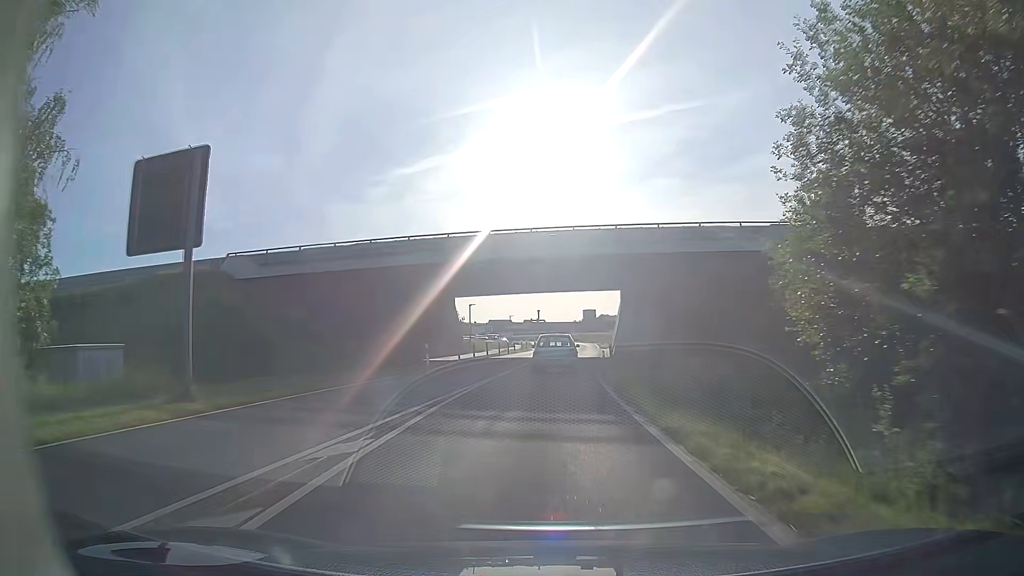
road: secondary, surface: asphalt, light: Day
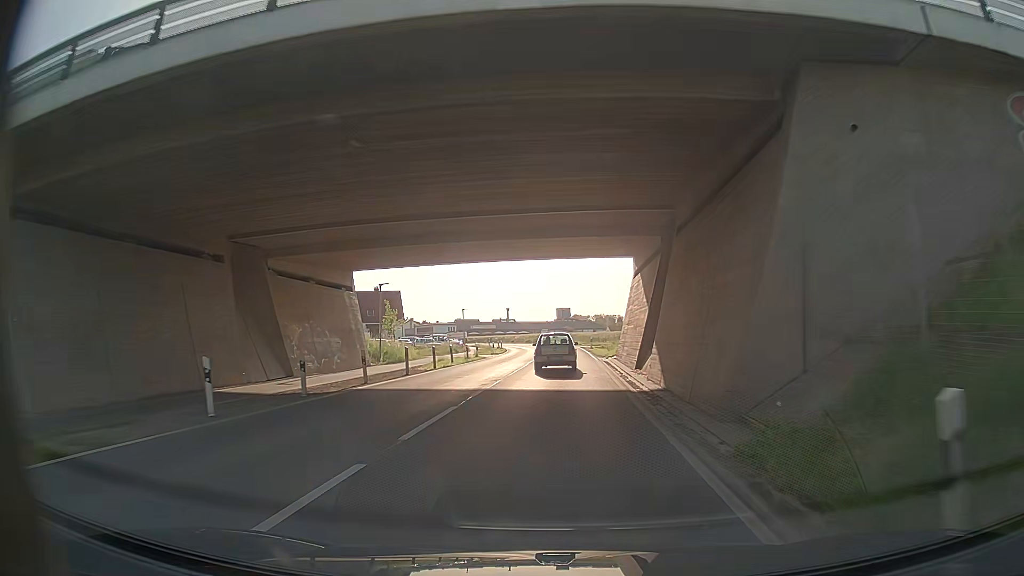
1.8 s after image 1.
(+0.5, +26.6) m; +2°
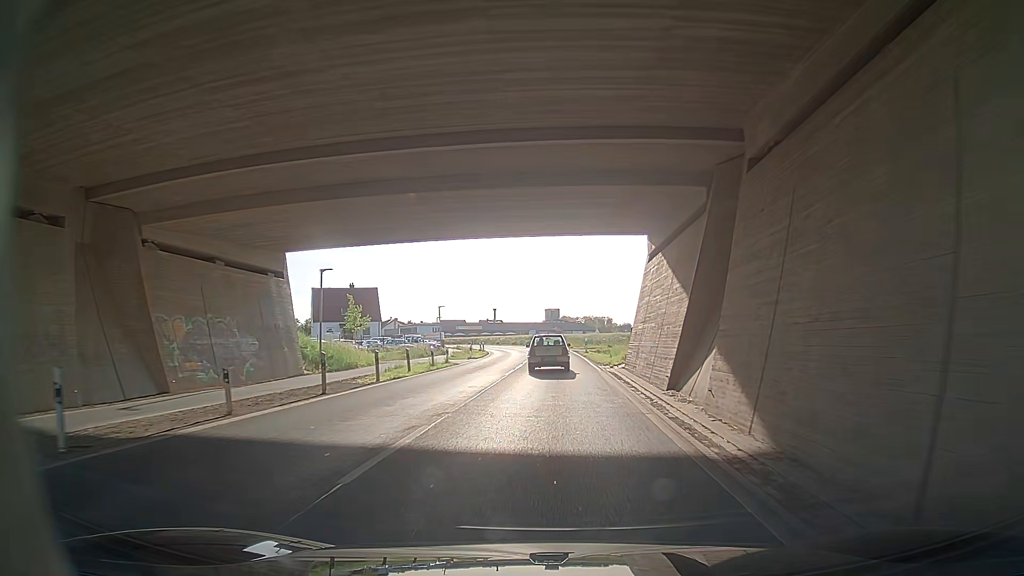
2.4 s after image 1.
(+0.1, +8.9) m; +1°
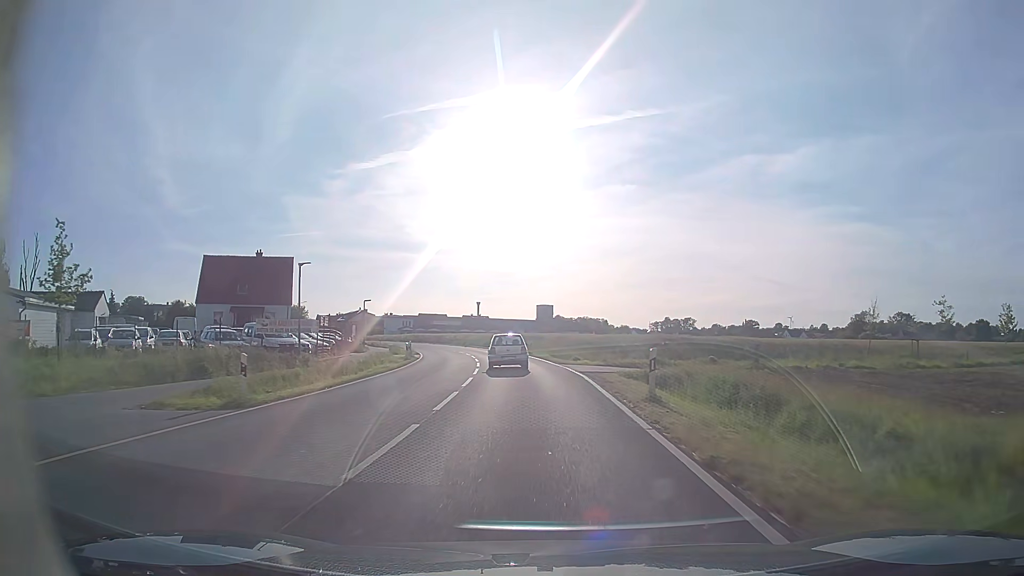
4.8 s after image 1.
(-0.2, +36.0) m; -1°
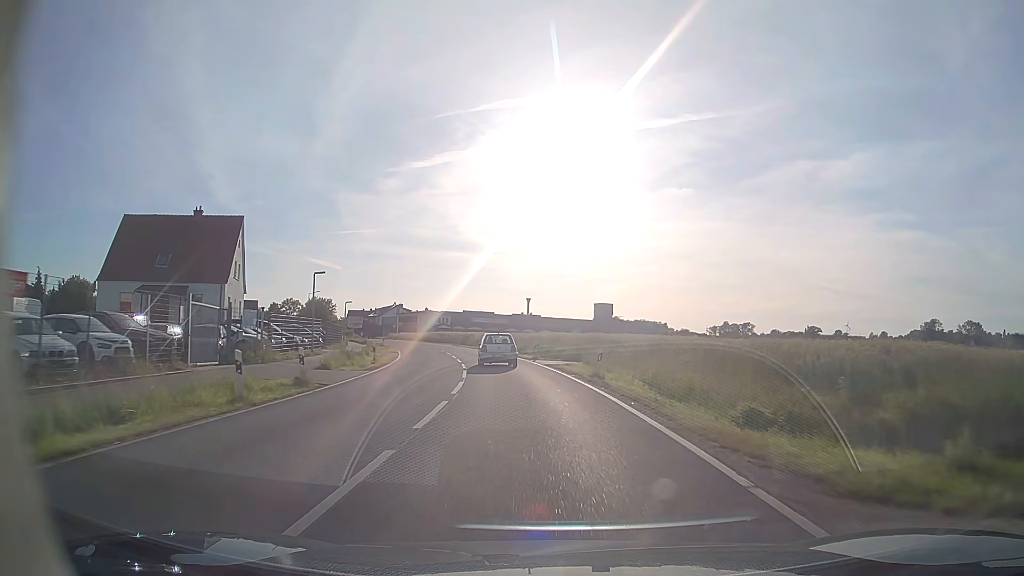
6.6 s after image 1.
(-0.6, +26.9) m; -3°
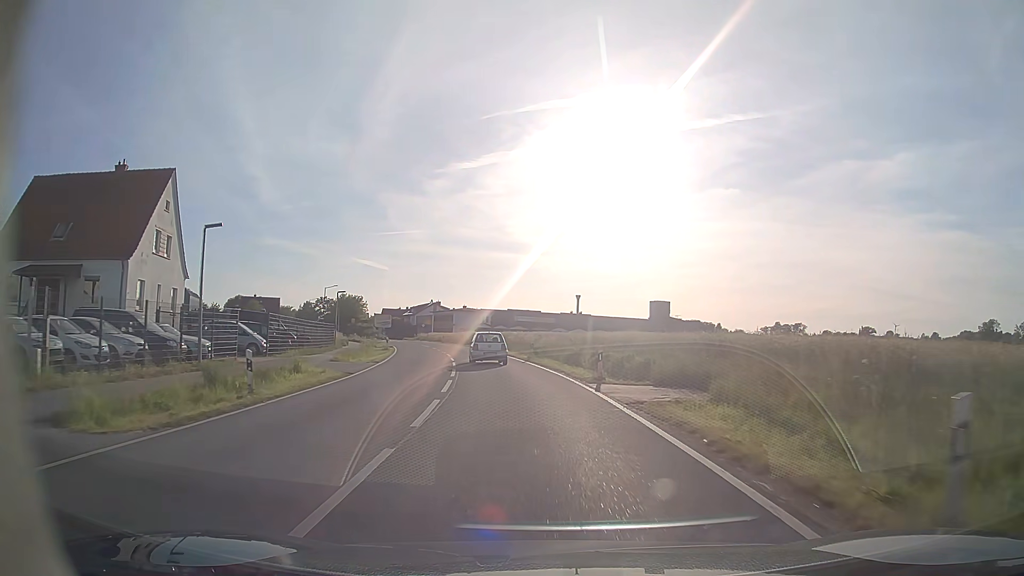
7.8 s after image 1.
(-0.7, +18.0) m; -4°
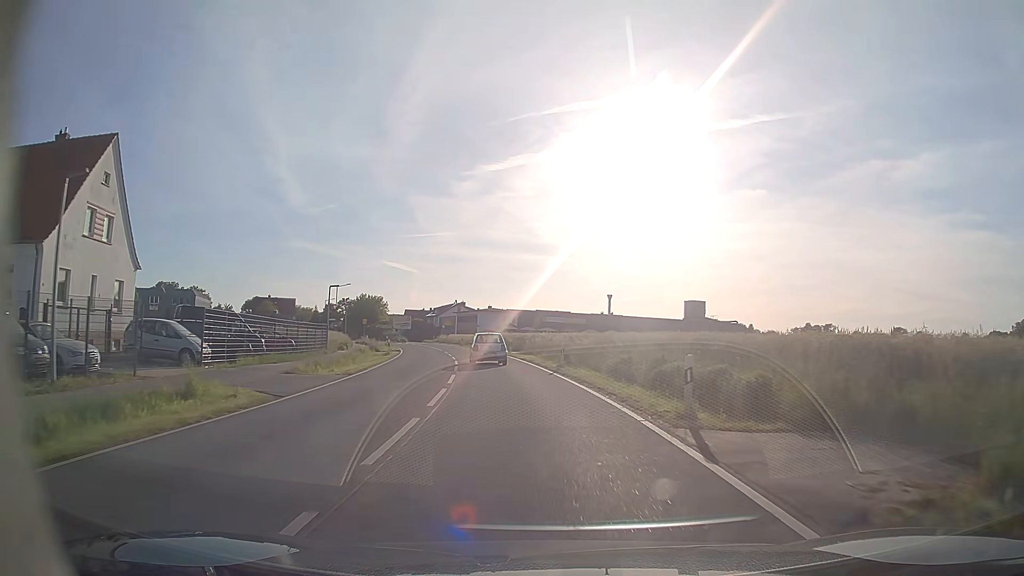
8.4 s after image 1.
(-0.2, +9.0) m; -2°
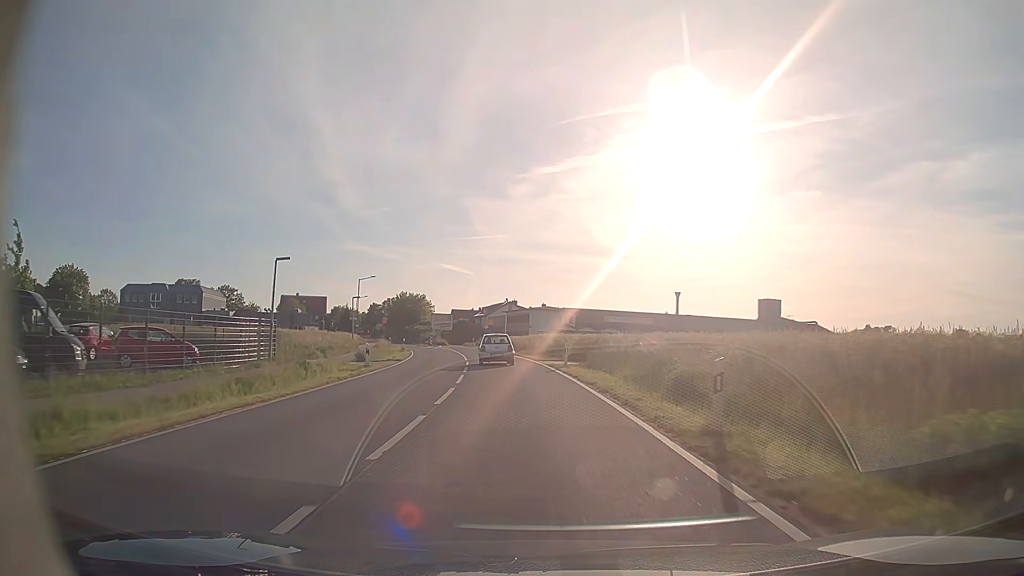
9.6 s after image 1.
(-0.7, +18.0) m; -5°
(0, +10) (-1, +20) (-2, +30) (-3, +40) (-4, +50) (-6, +60) (-8, +69) (-11, +79) (-14, +89) (-15, +98) m
